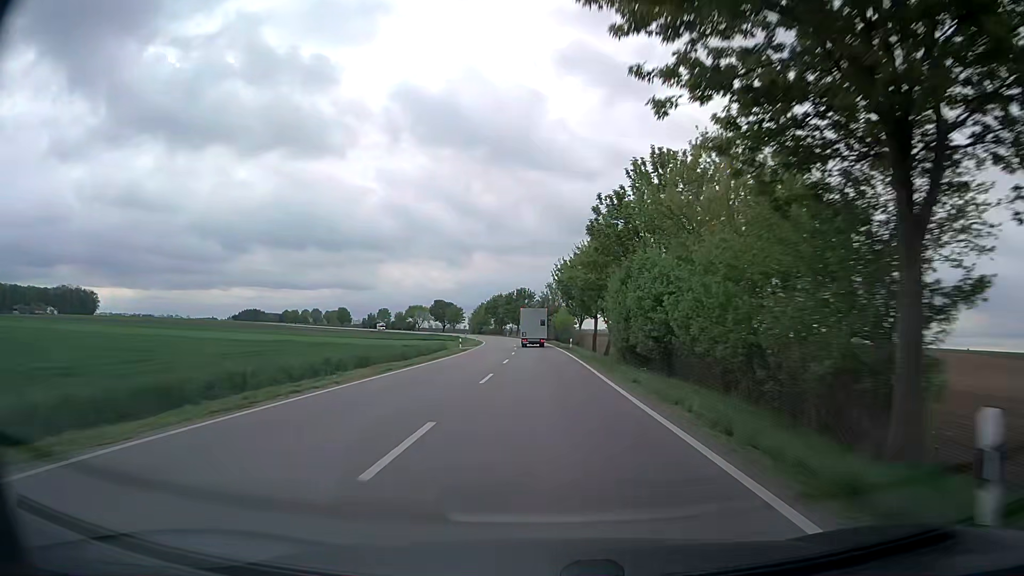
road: secondary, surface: asphalt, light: Day
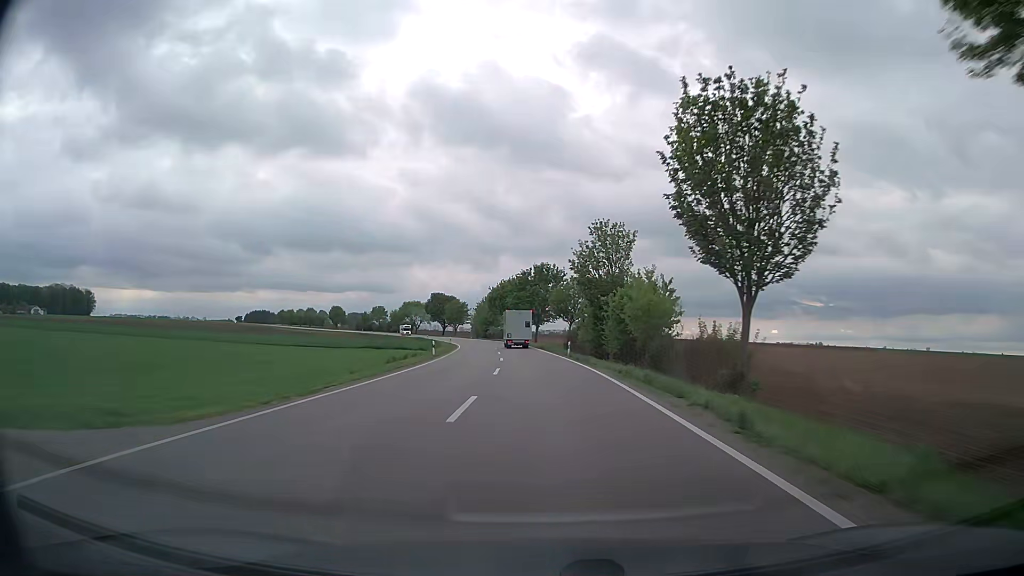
(-1.1, +56.0) m; -2°
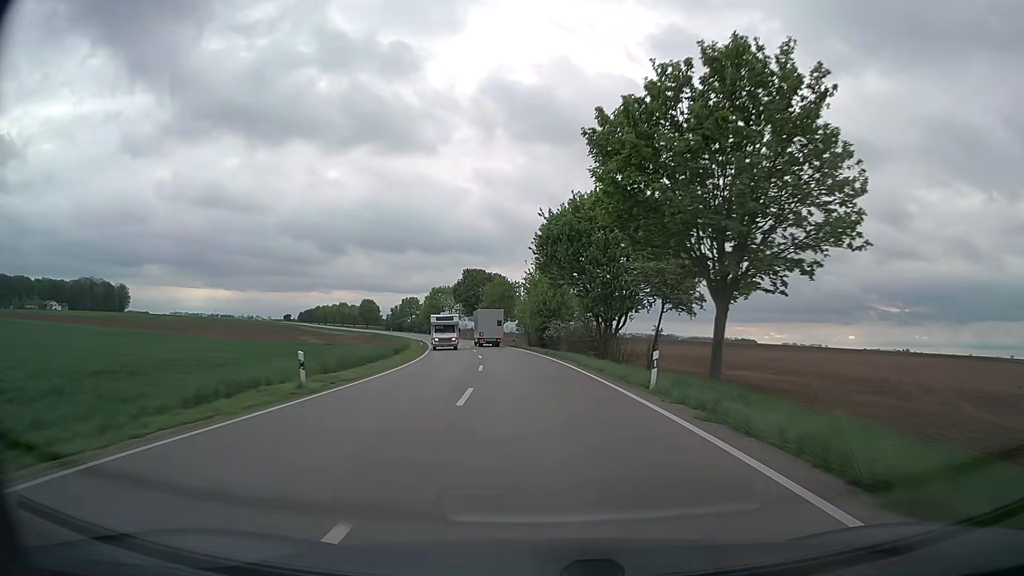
(-3.8, +69.9) m; -7°
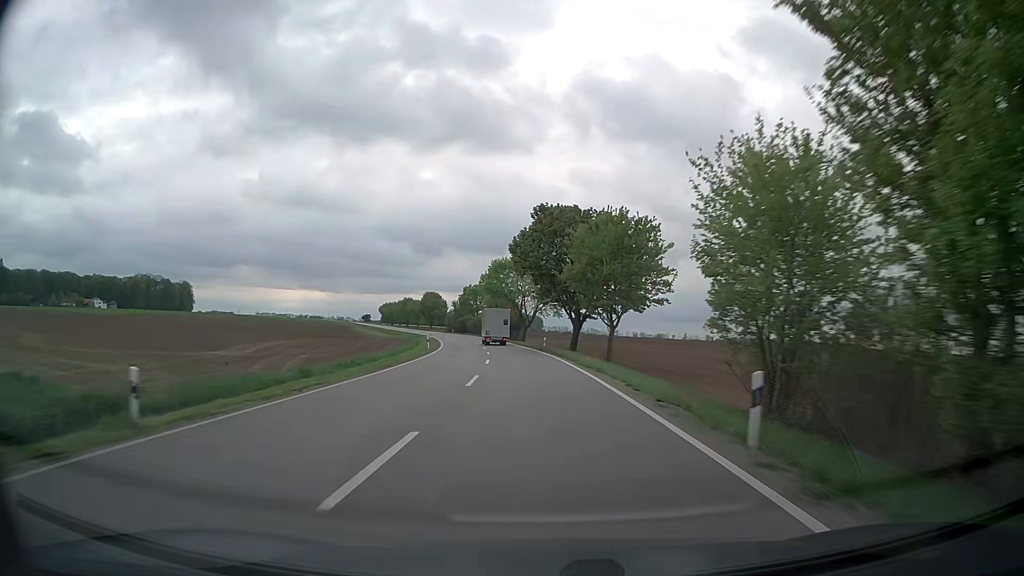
(-4.0, +55.8) m; -8°
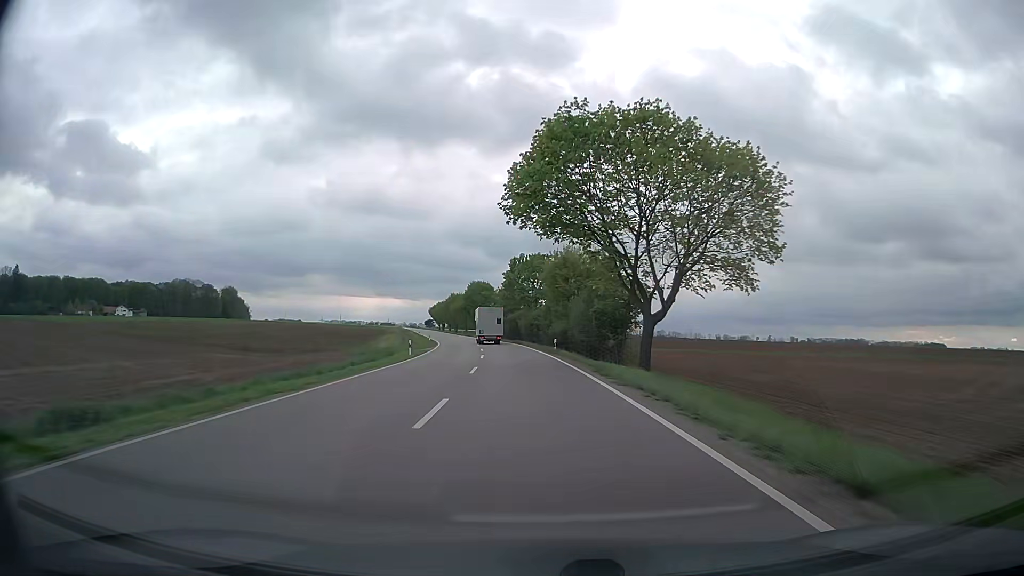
(-3.3, +56.0) m; -6°
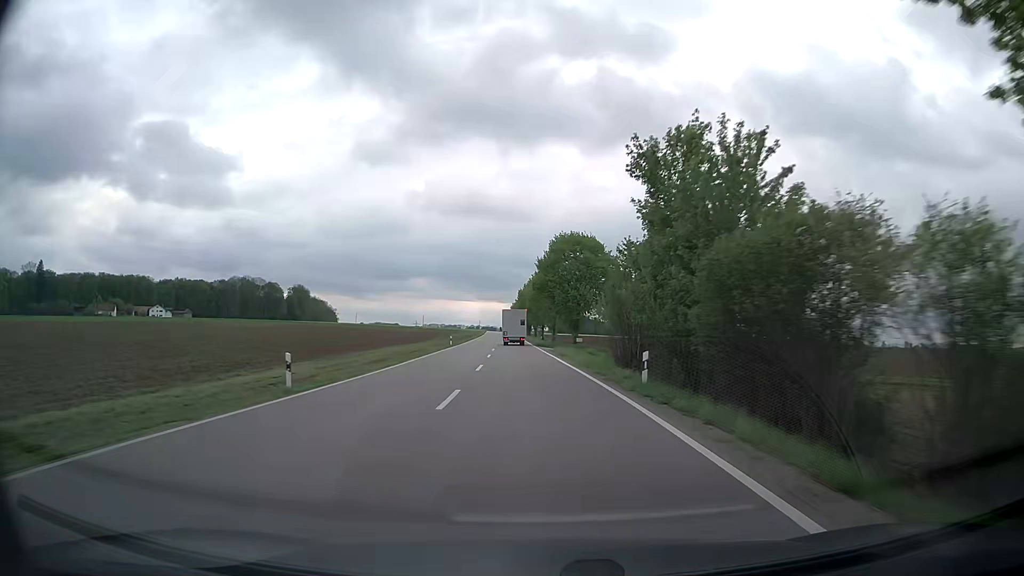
(-6.1, +69.7) m; -9°
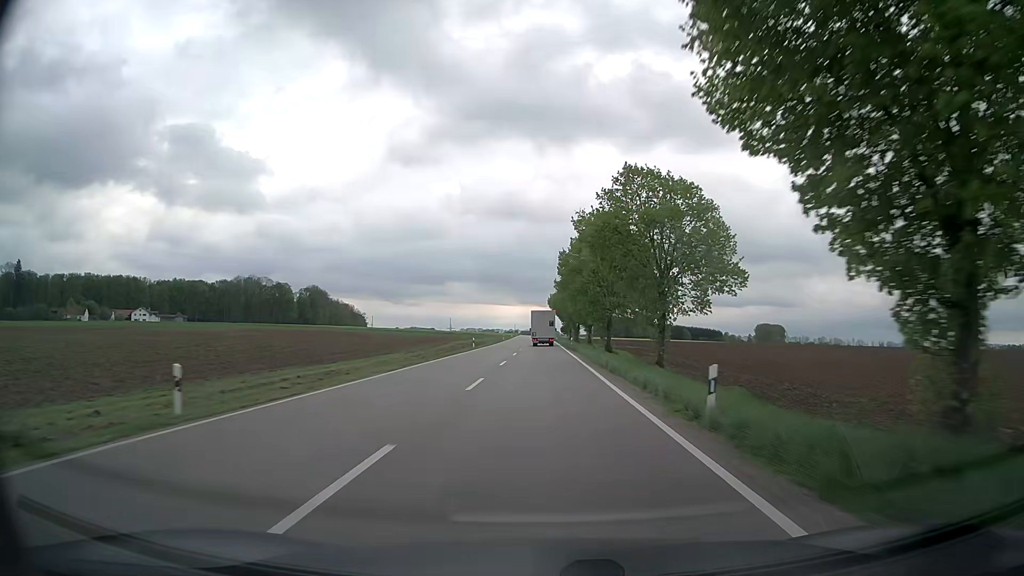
(-2.3, +56.0) m; -4°
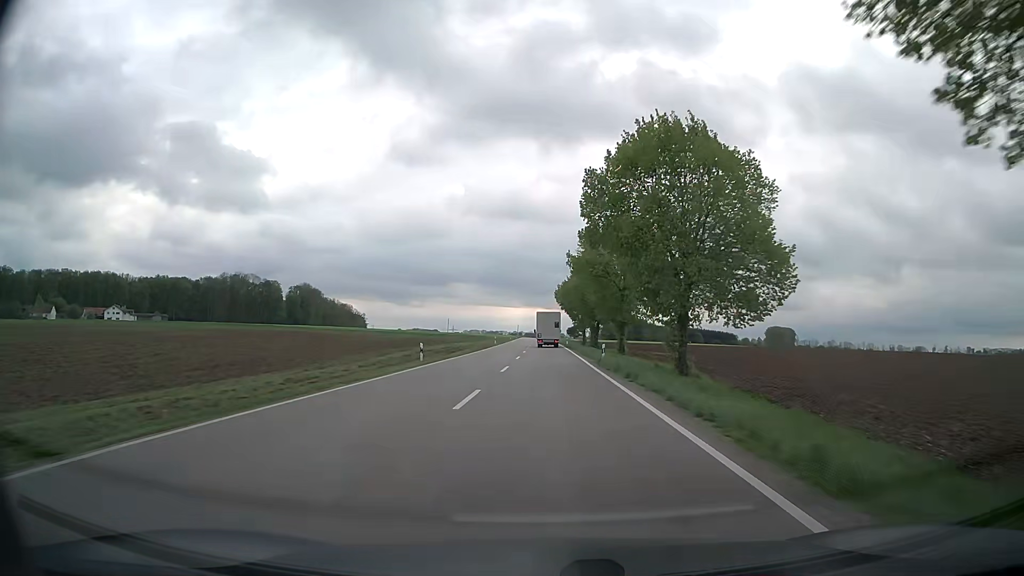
(-0.1, +28.0) m; 0°
(0, +10) (0, +20) (0, +30) (0, +40) (0, +50) (0, +60) (0, +70) (0, +80) (0, +90) (0, +100) m
